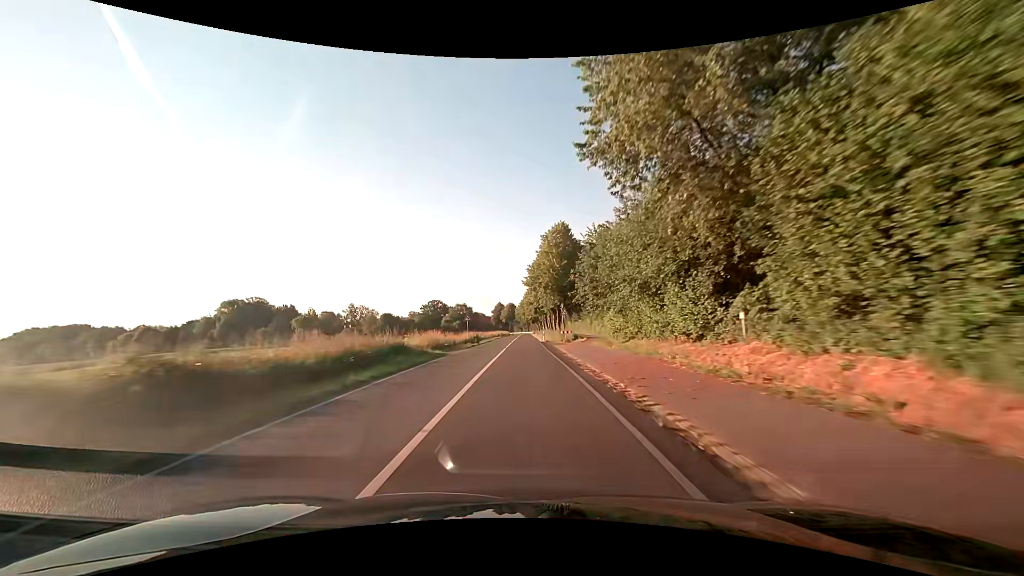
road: secondary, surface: asphalt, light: Day
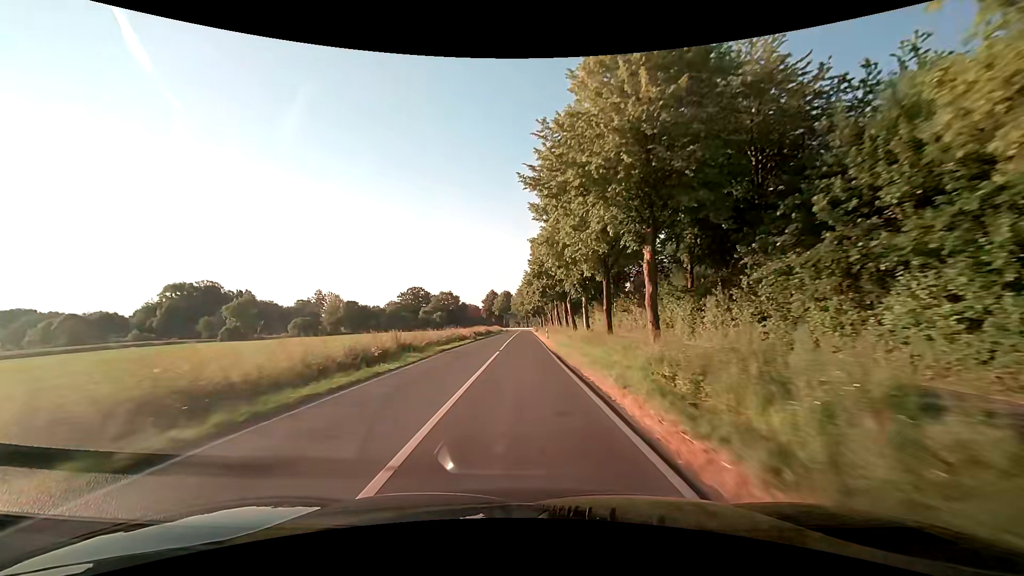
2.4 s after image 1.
(+0.2, +51.4) m; +1°
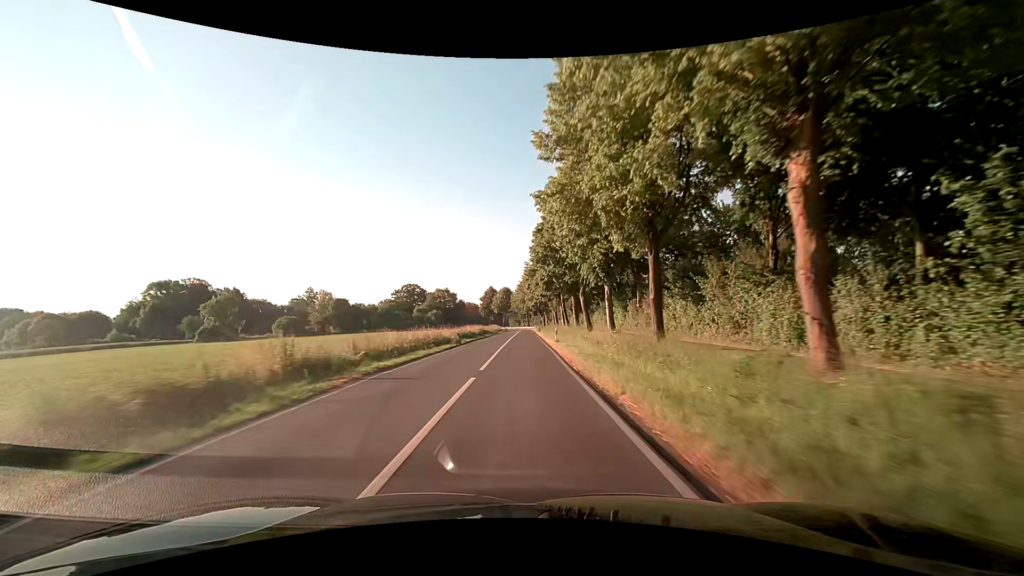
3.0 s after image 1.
(0.0, +12.6) m; 0°
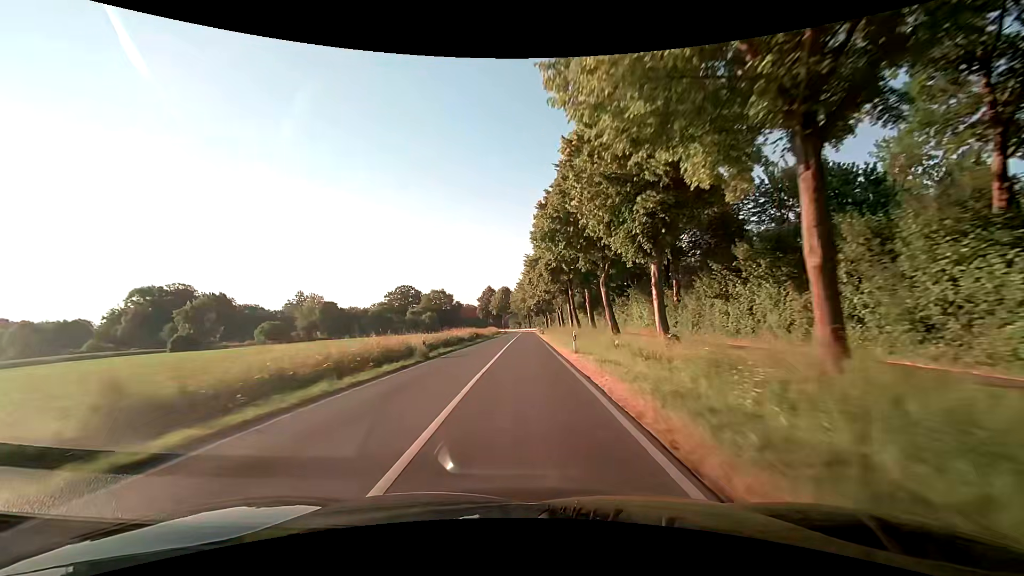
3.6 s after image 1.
(-0.1, +12.5) m; 0°
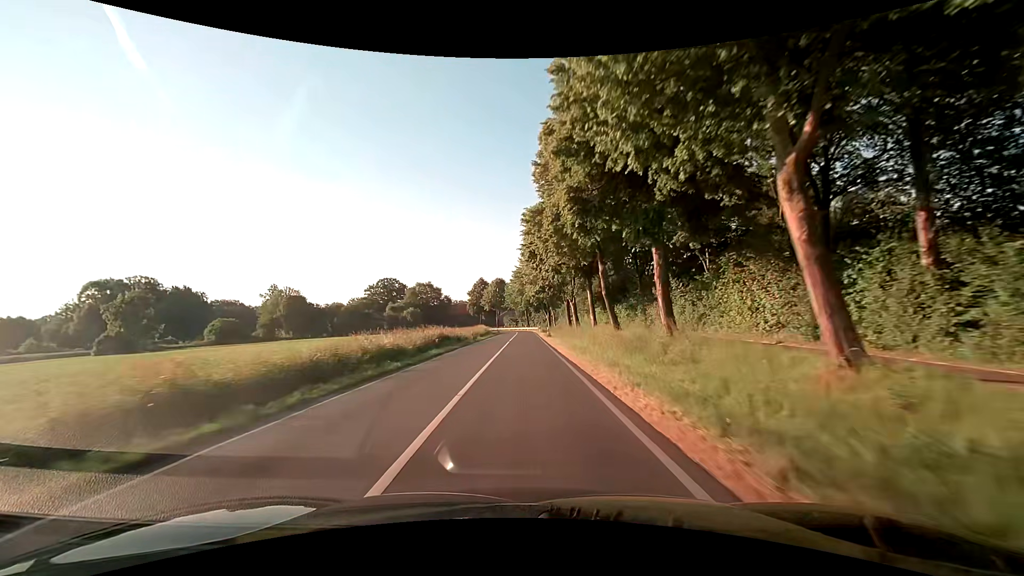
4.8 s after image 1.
(-0.1, +24.4) m; 0°
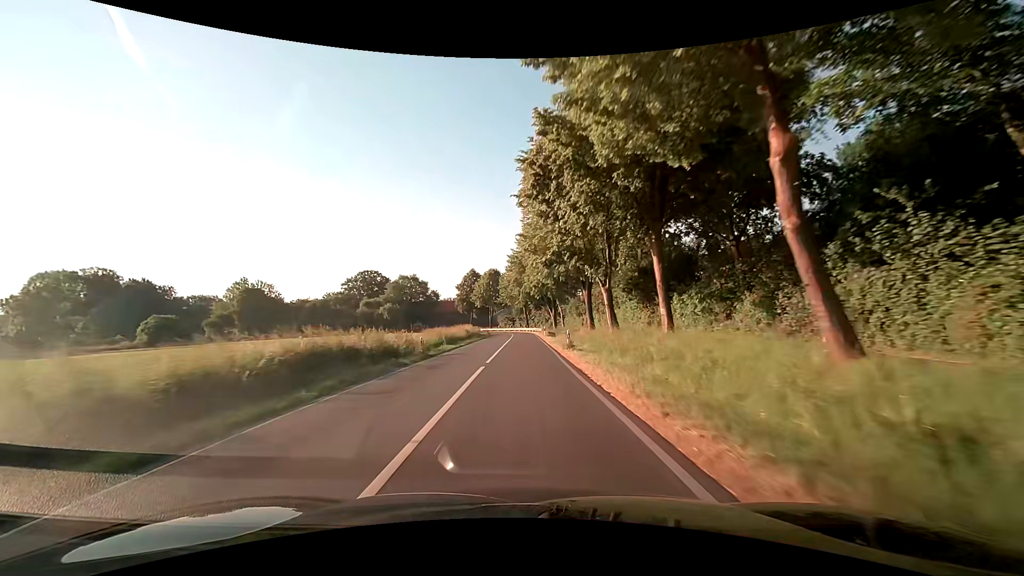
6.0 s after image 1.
(0.0, +23.7) m; 0°
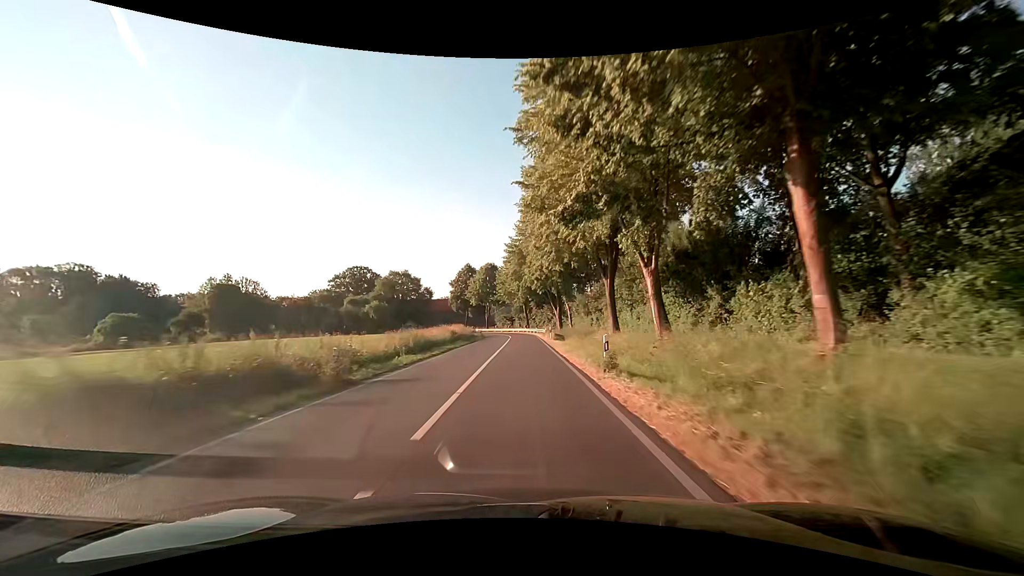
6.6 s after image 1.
(0.0, +11.6) m; 0°
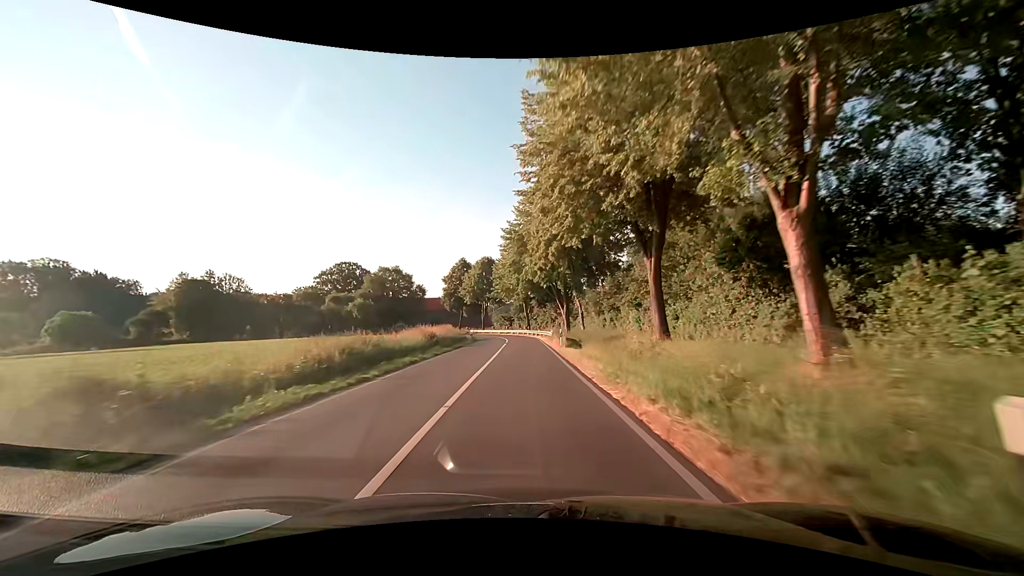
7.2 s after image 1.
(0.0, +11.4) m; 0°
(0, +10) (0, +20) (0, +30) (0, +40) (0, +50) (-1, +60) (-2, +70) (-4, +80) (-7, +89) (-12, +98) m
